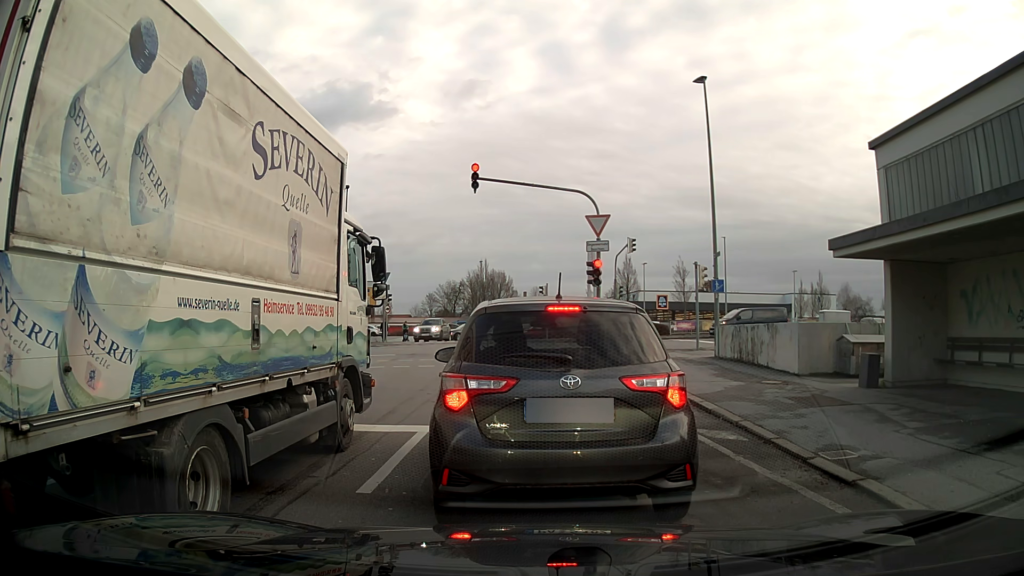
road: residential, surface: asphalt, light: Day
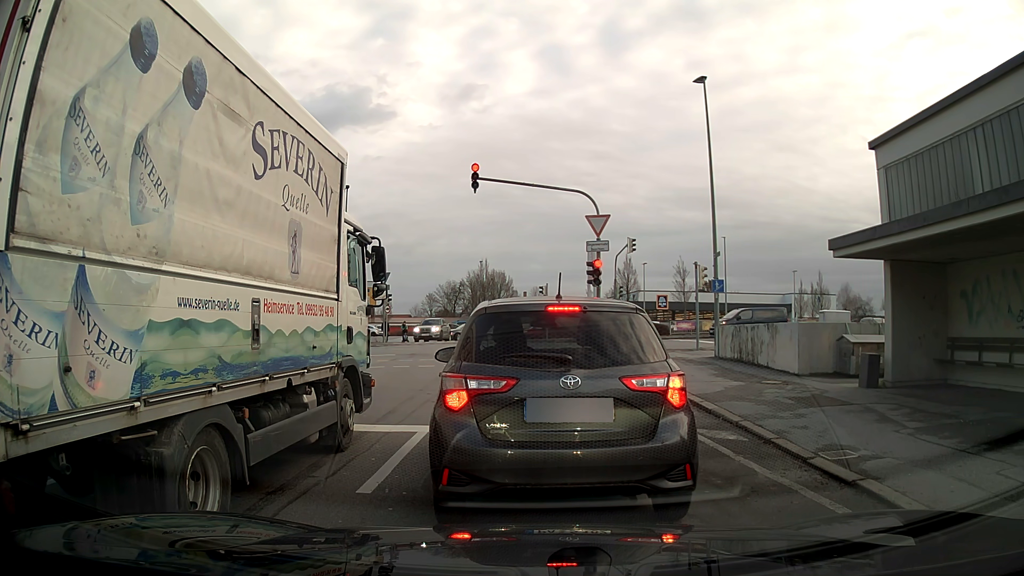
(0.0, 0.0) m; 0°
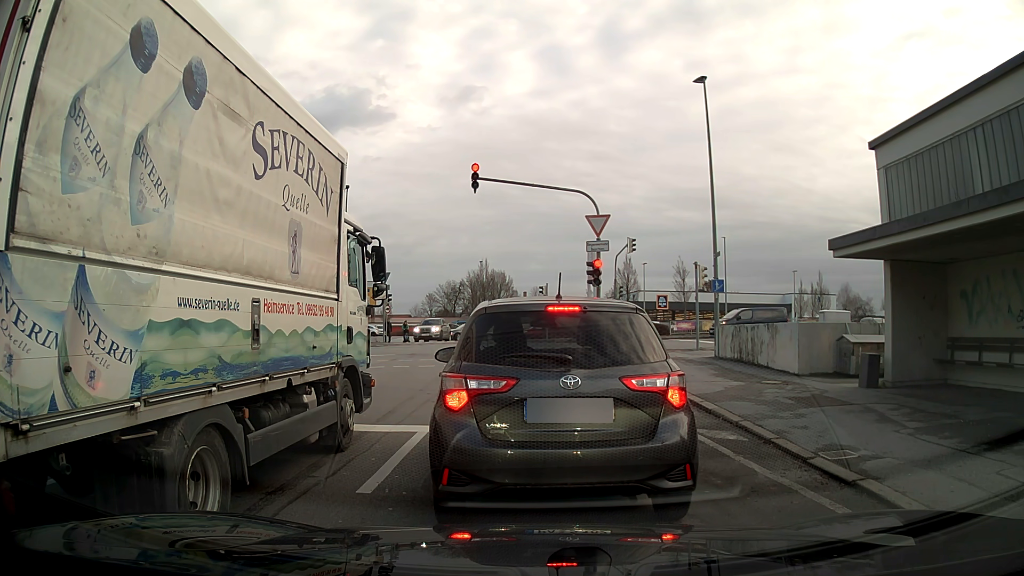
(0.0, 0.0) m; 0°
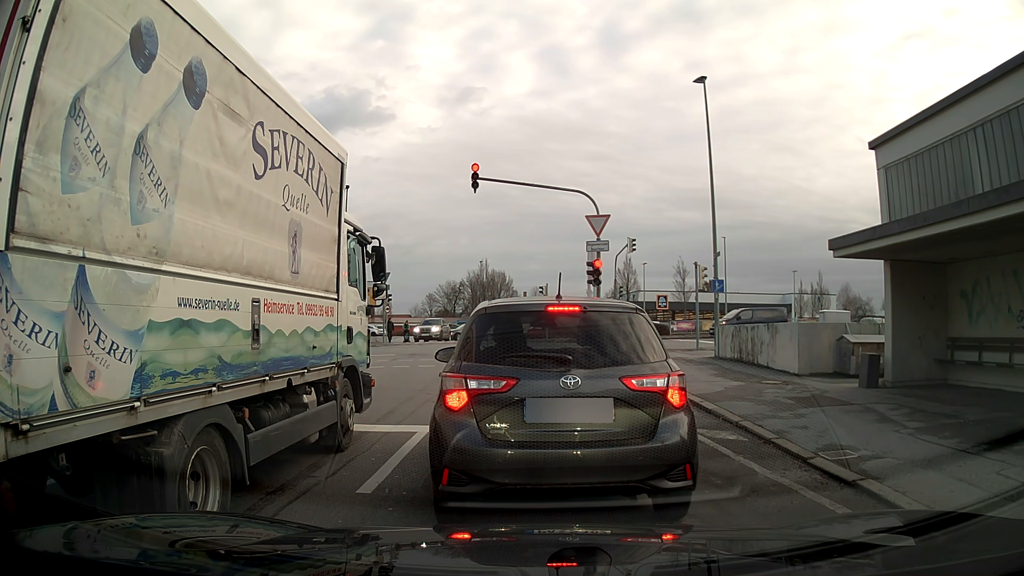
(0.0, 0.0) m; 0°
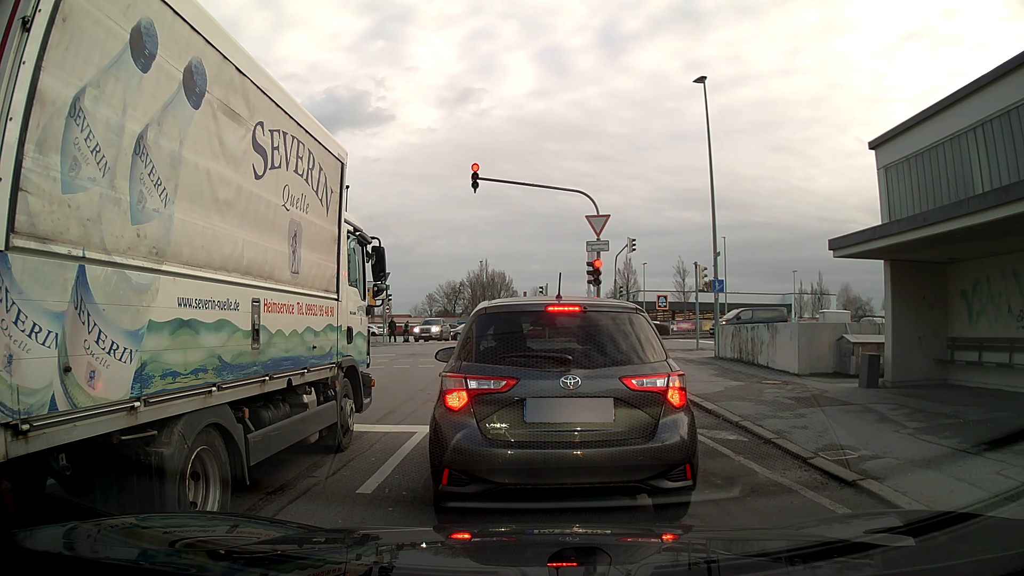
(0.0, 0.0) m; 0°
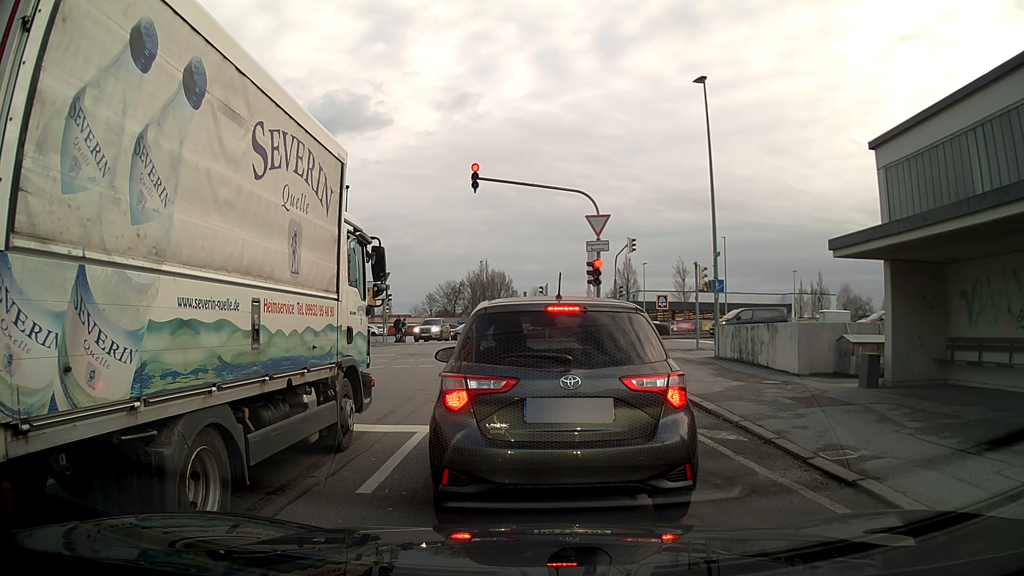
(0.0, 0.0) m; 0°
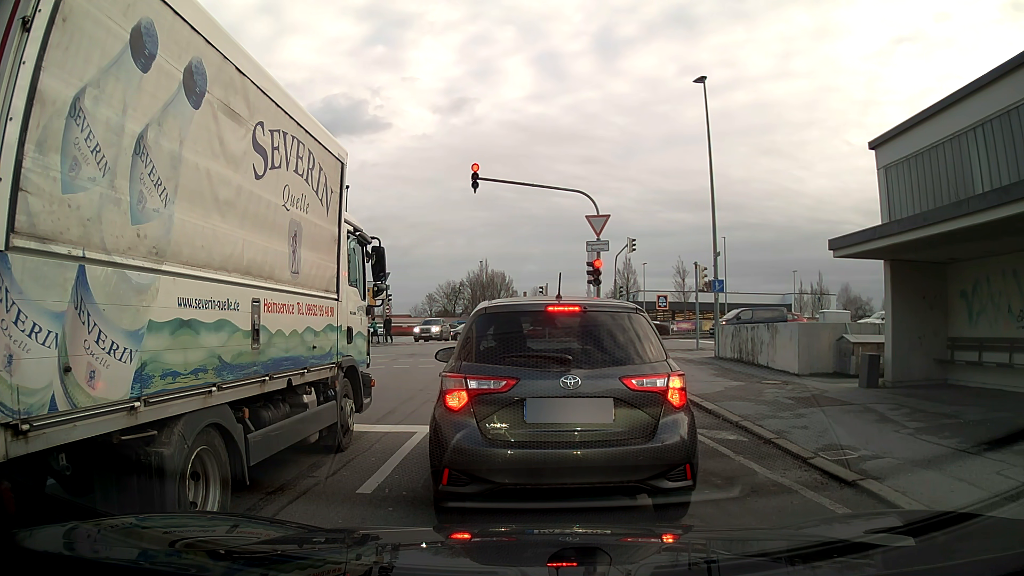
(0.0, 0.0) m; 0°
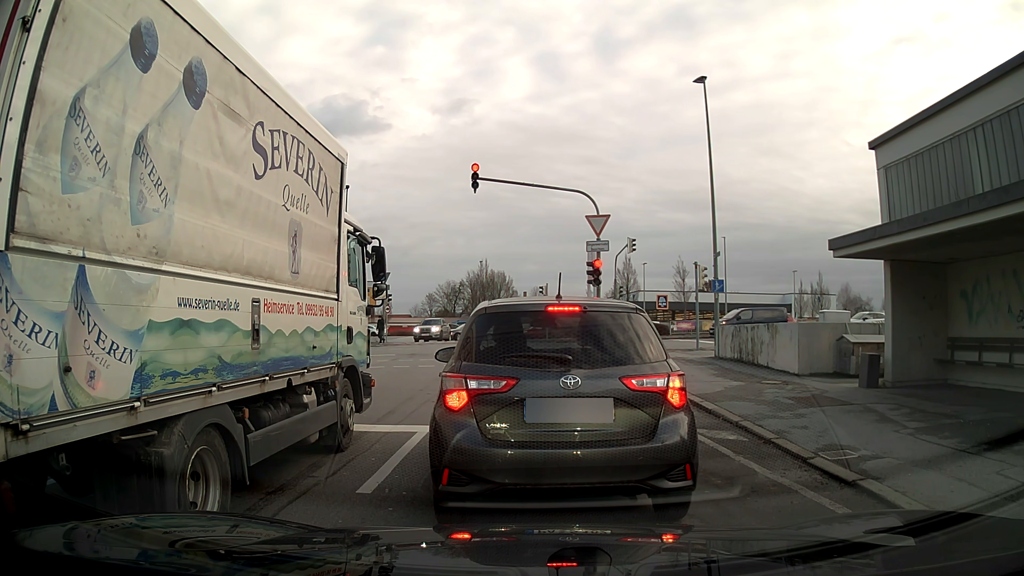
(0.0, 0.0) m; 0°
